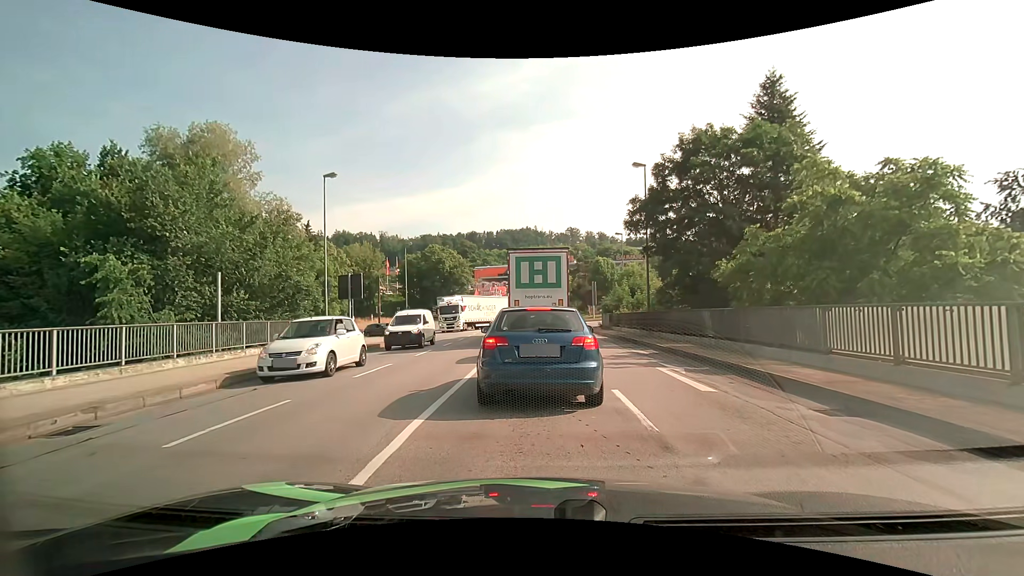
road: primary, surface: asphalt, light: Day
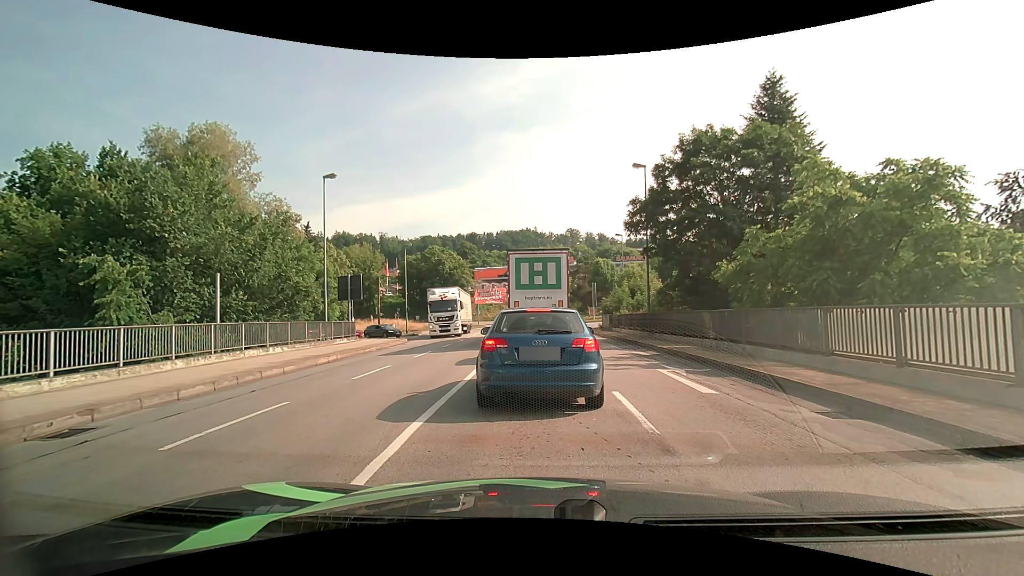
(0.0, +0.2) m; 0°
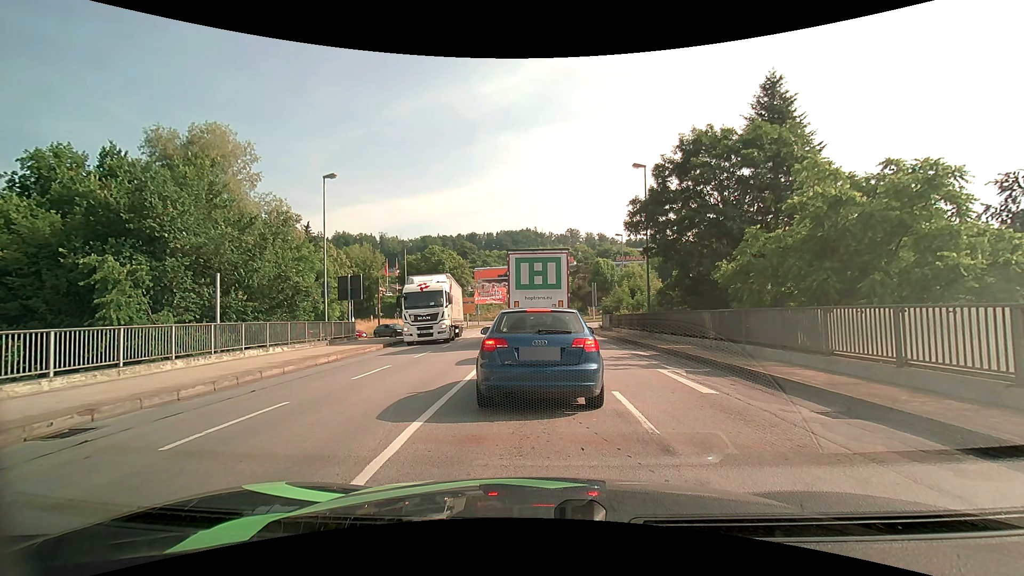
(0.0, 0.0) m; 0°
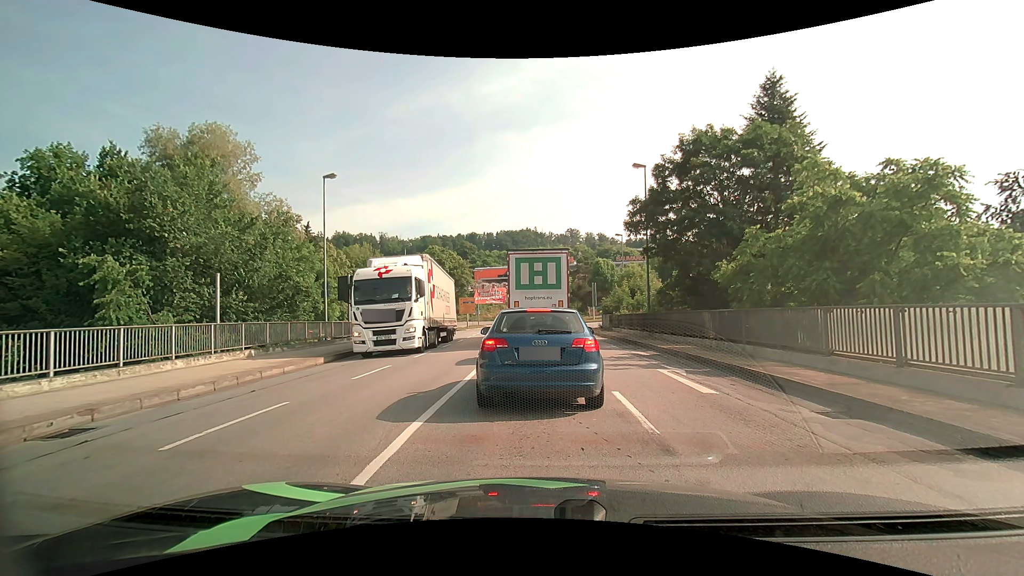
(0.0, 0.0) m; 0°
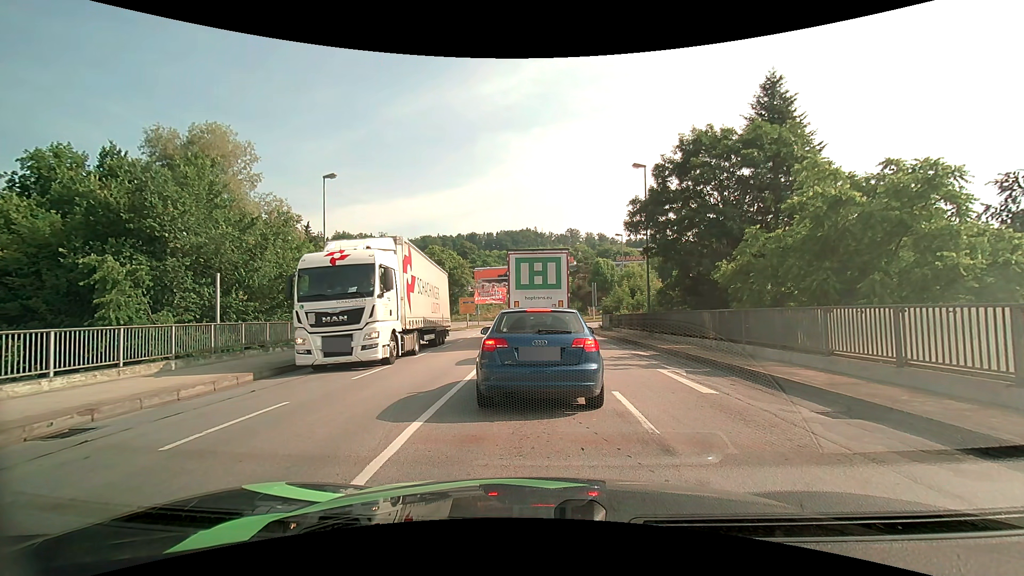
(0.0, 0.0) m; 0°
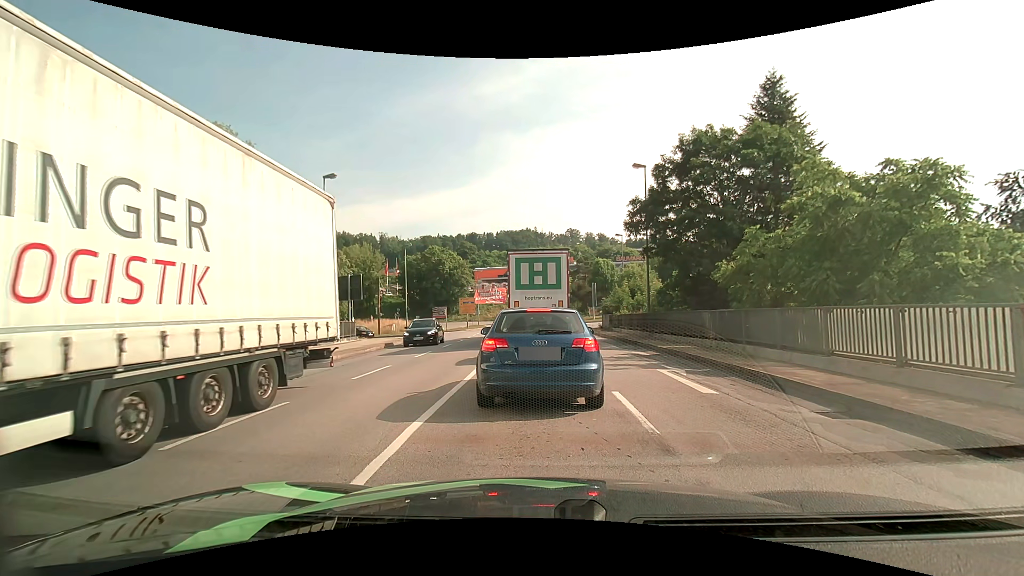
(0.0, 0.0) m; 0°
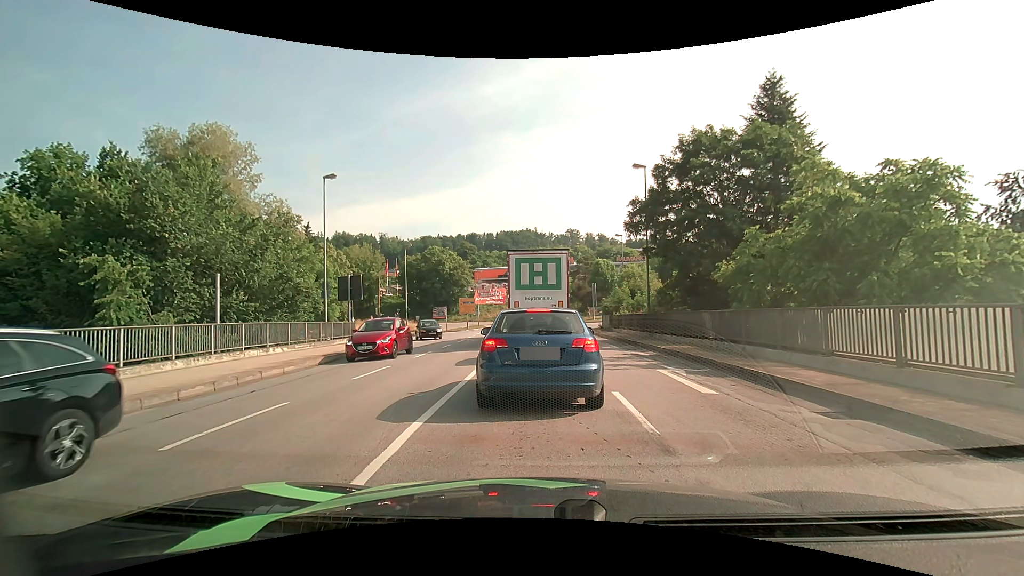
(0.0, 0.0) m; 0°
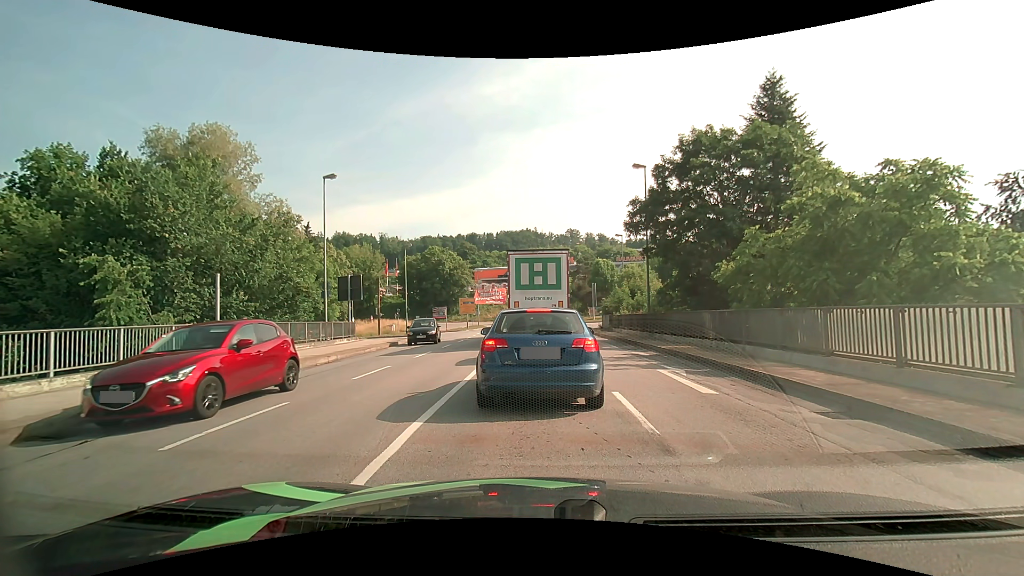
(0.0, 0.0) m; 0°
(0, +10) (+1, +20) (+1, +30) (+1, +40) (+1, +50) (0, +60) (-5, +68) (-14, +72) (-24, +73) (-34, +73) m
